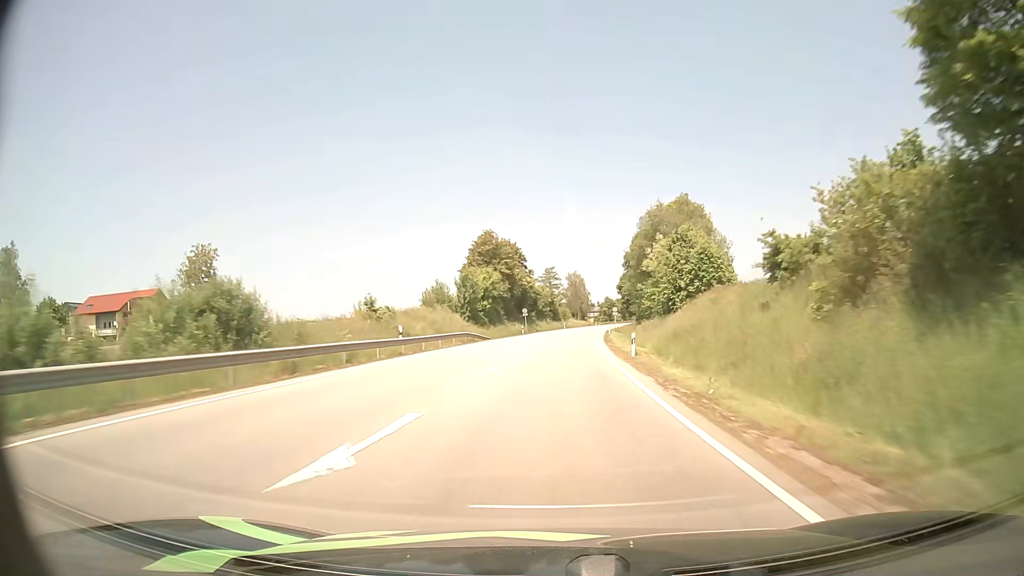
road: primary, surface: asphalt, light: Day
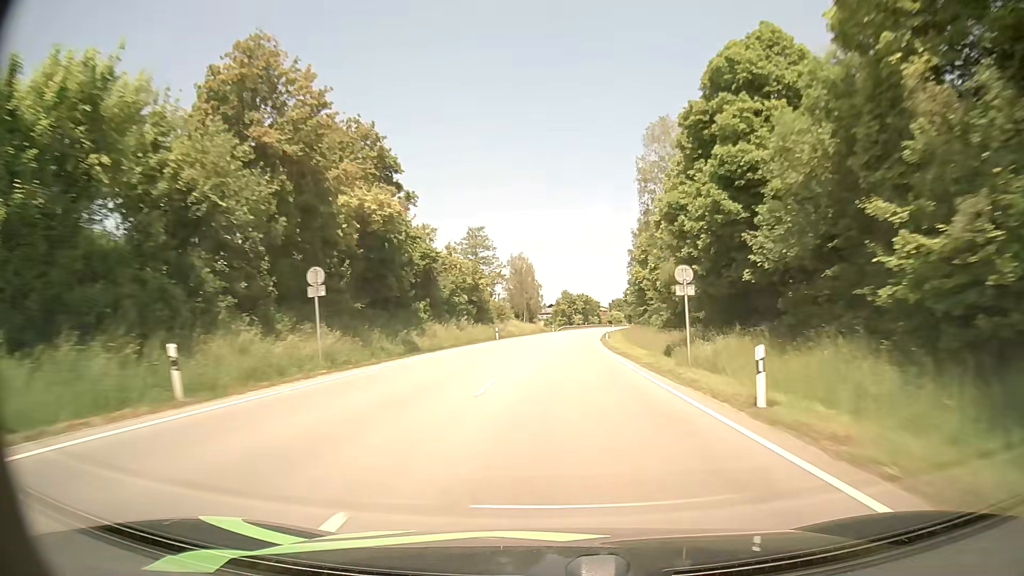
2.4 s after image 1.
(+2.4, +67.1) m; +4°
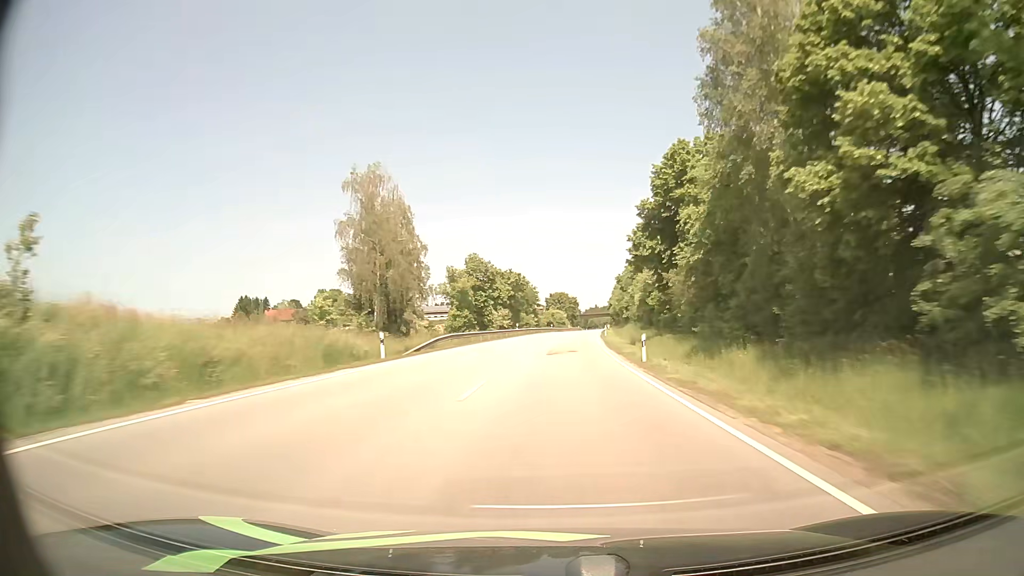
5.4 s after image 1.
(+4.4, +85.7) m; +6°
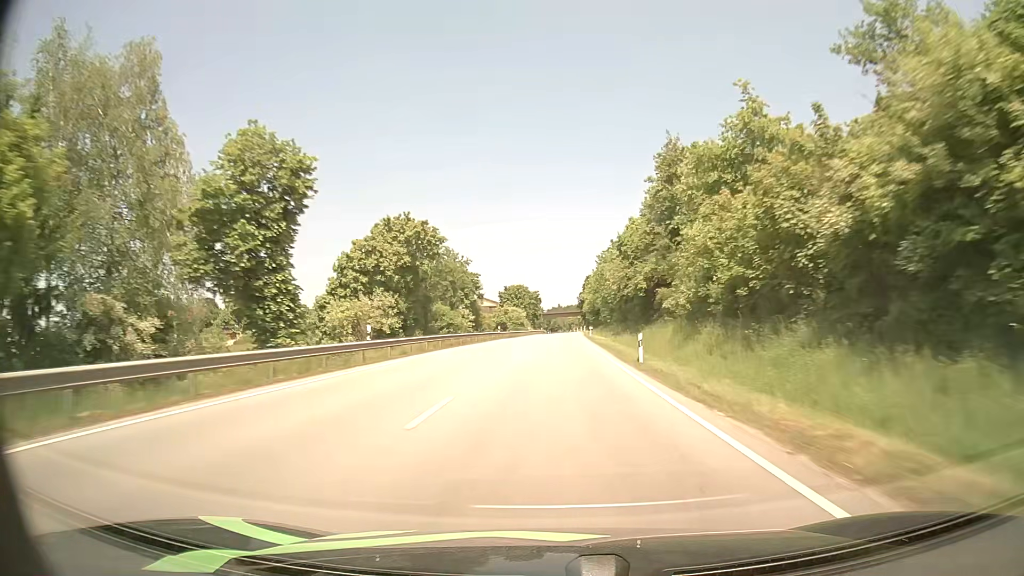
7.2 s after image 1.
(+1.9, +51.6) m; +3°
(0, +10) (0, +20) (0, +30) (+1, +40) (+1, +50) (+1, +60) (+1, +70) (+2, +80) (+2, +90) (+2, +100) m
